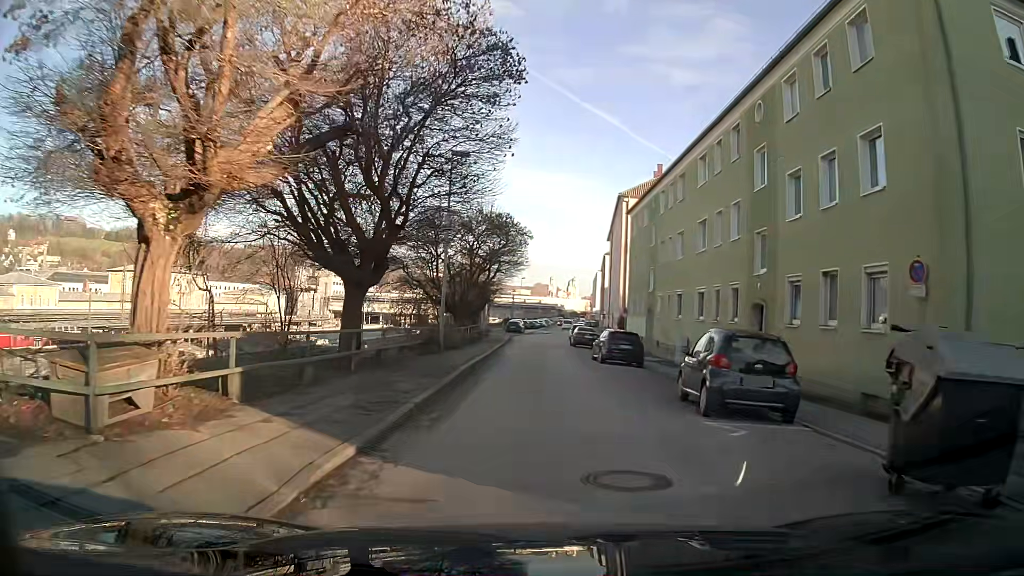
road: residential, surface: asphalt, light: Day
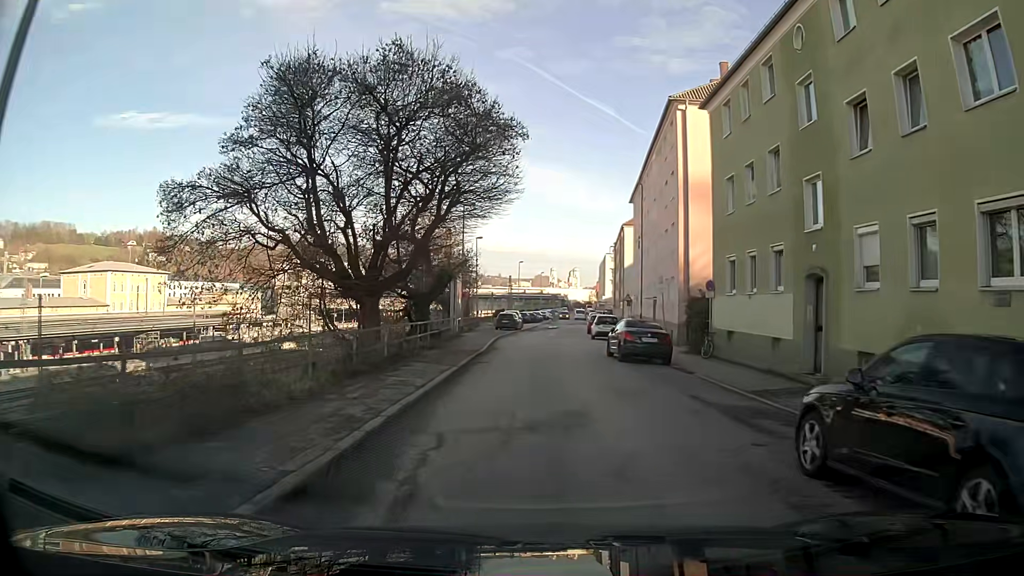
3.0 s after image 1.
(0.0, +23.3) m; 0°
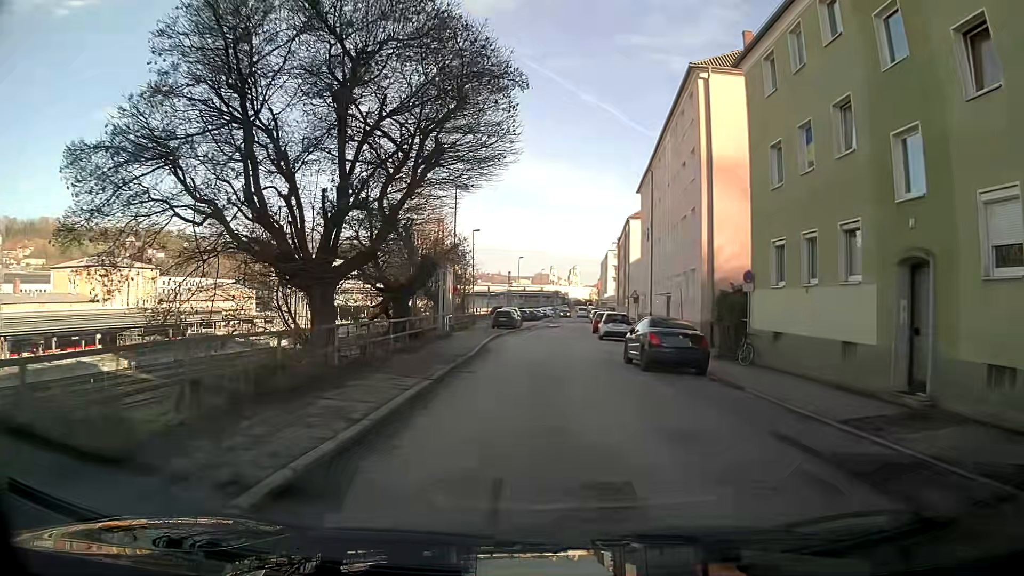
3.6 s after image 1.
(0.0, +4.6) m; 0°
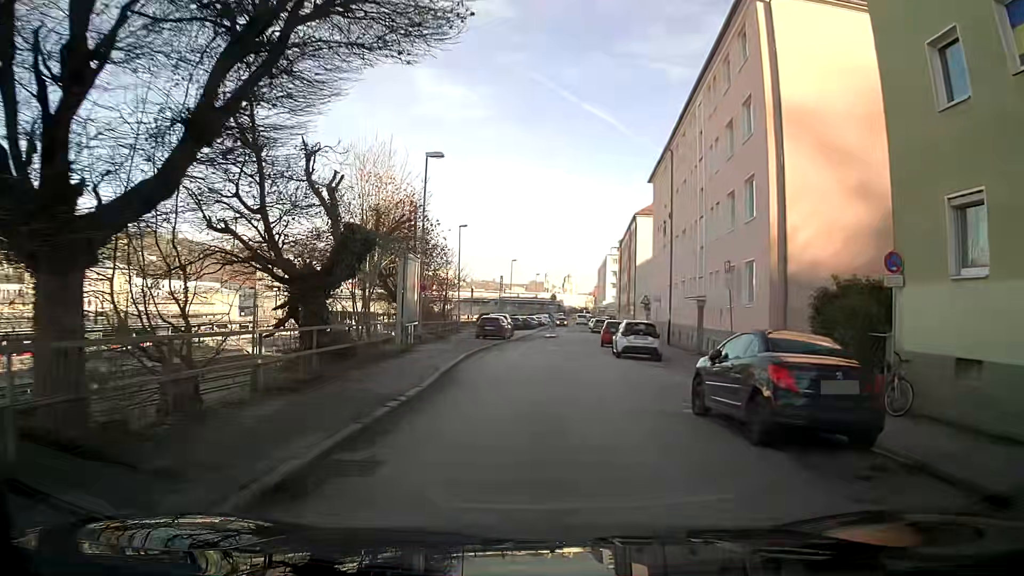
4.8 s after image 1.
(0.0, +9.2) m; +1°
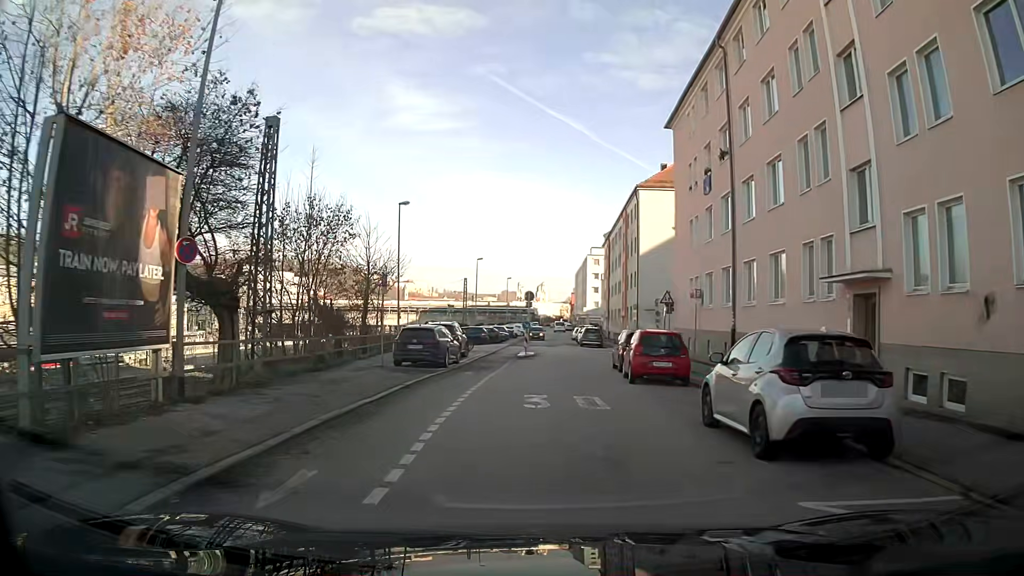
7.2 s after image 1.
(+0.5, +18.2) m; +3°
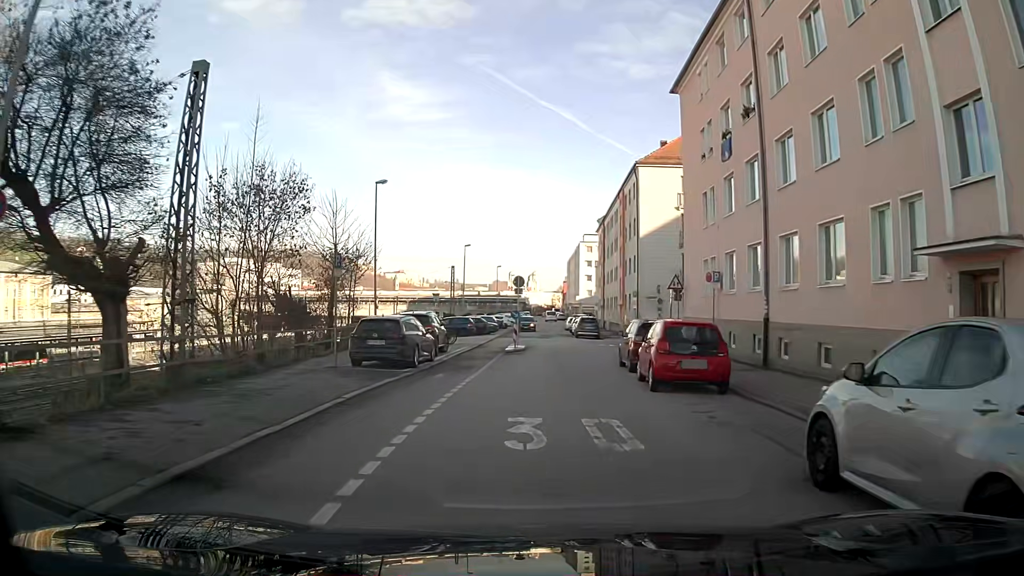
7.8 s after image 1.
(0.0, +4.5) m; 0°
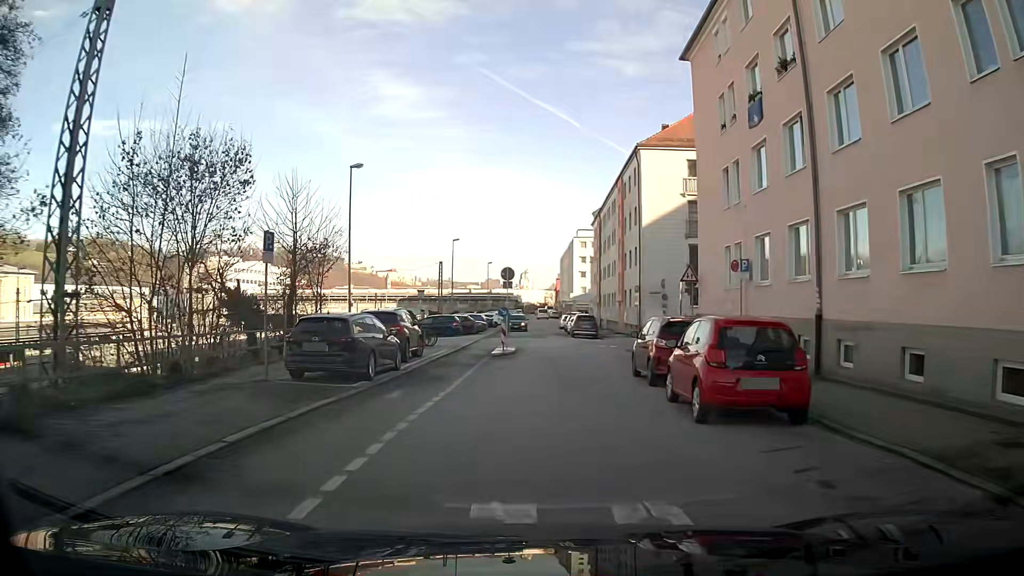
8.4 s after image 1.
(0.0, +4.4) m; 0°
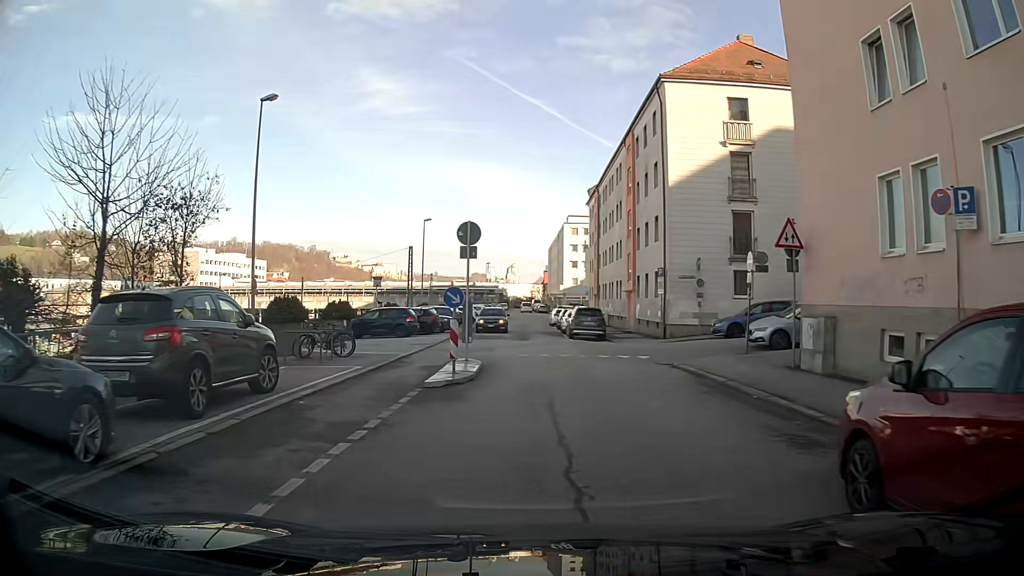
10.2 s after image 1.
(+0.1, +12.3) m; +1°
(0, +10) (0, +20) (0, +30) (-1, +40) (-1, +50) (-1, +60) (-1, +70) (-1, +80) (0, +90) (0, +100) m
